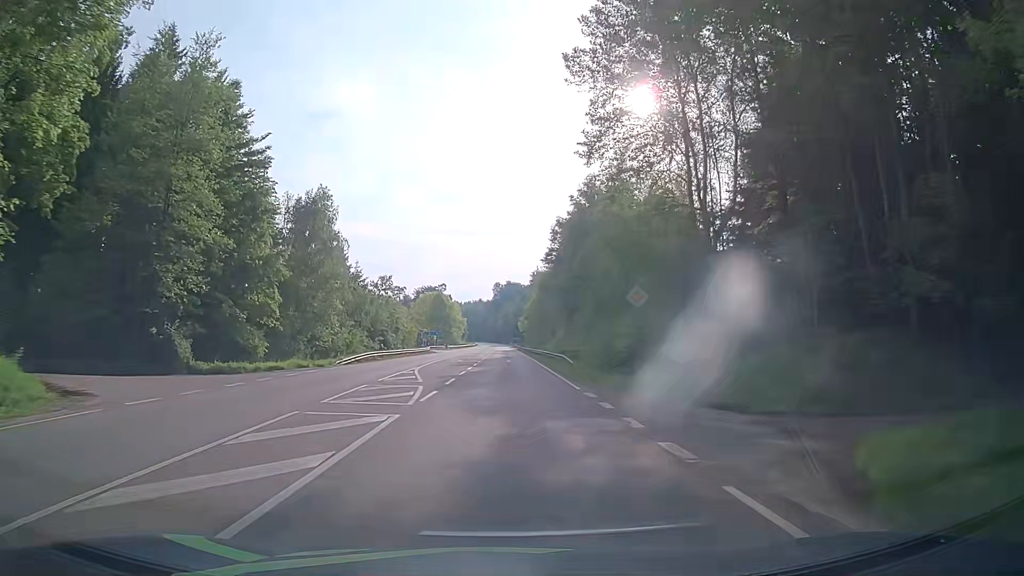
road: secondary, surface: asphalt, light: Day
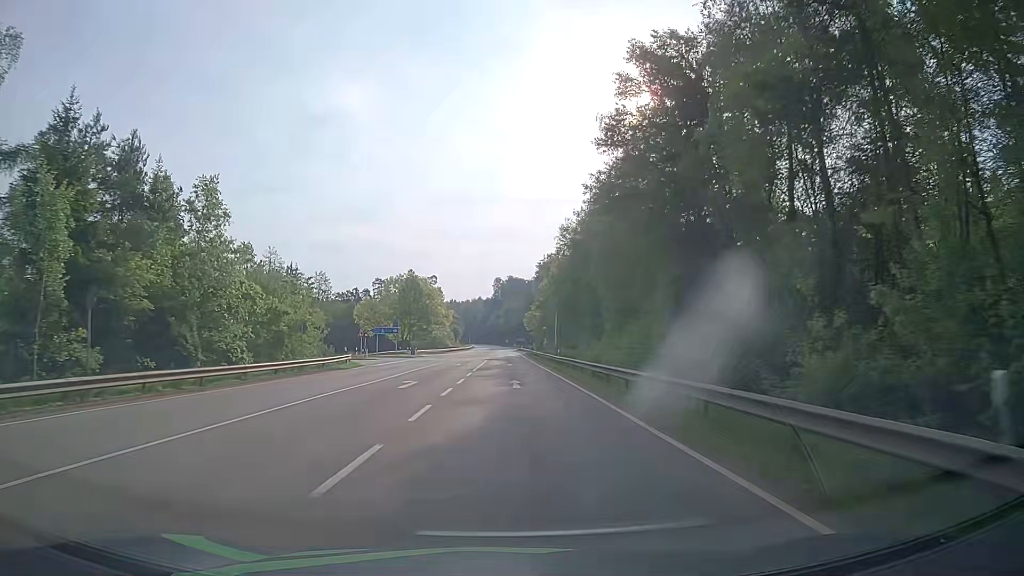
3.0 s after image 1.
(-0.3, +51.4) m; -1°
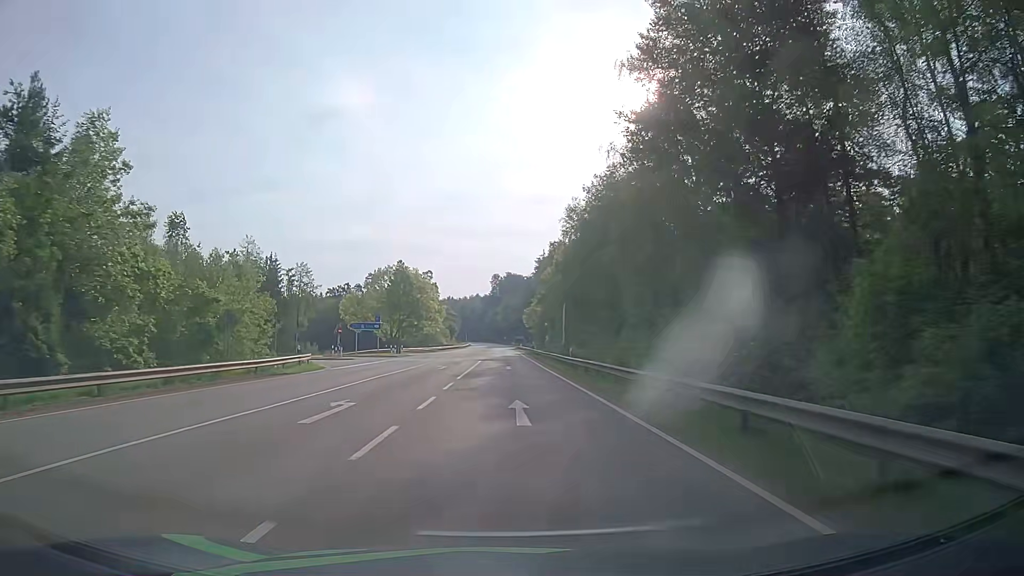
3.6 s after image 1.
(+0.1, +10.2) m; 0°
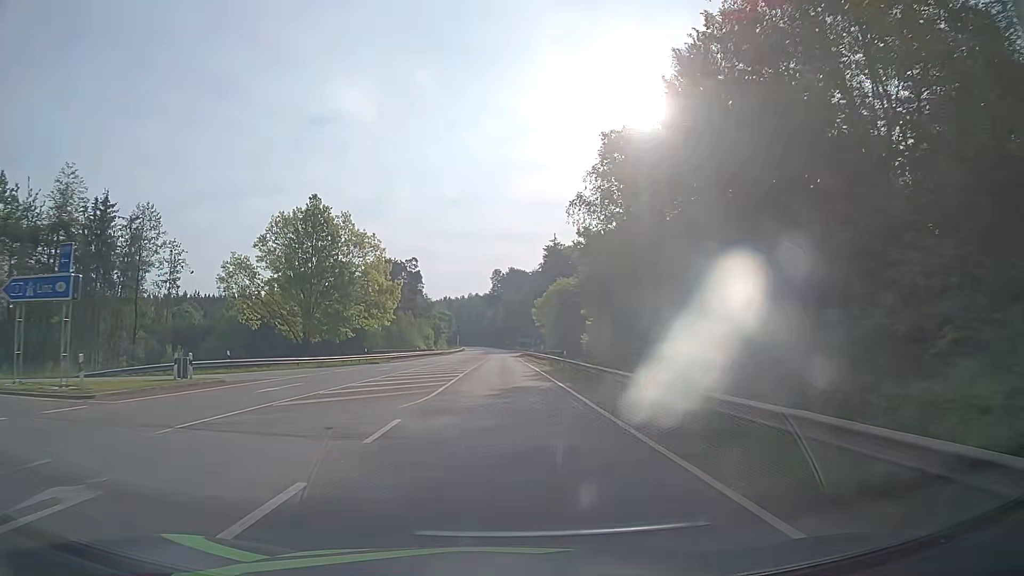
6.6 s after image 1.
(+0.7, +51.7) m; +1°
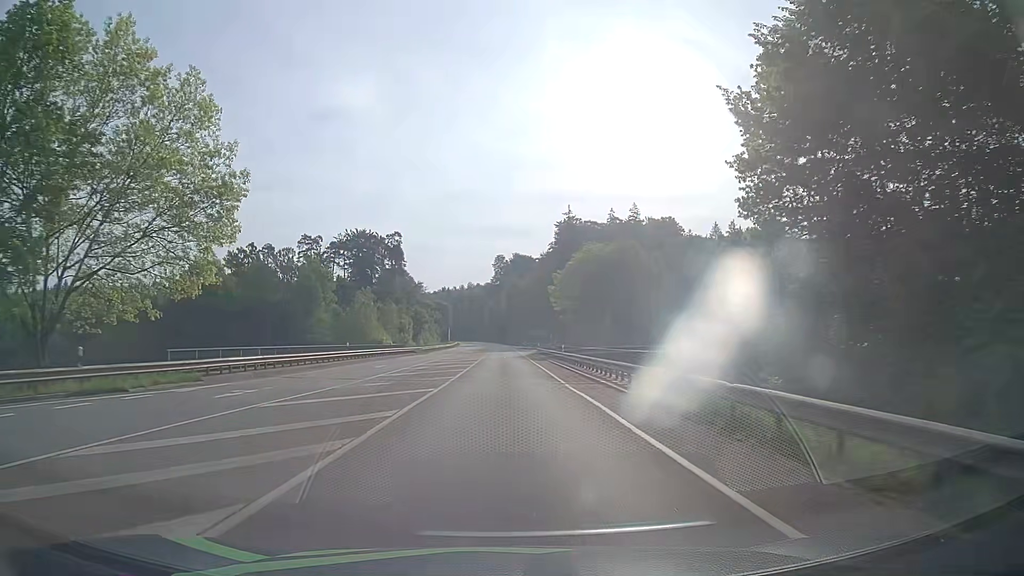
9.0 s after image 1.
(-0.4, +41.2) m; -1°
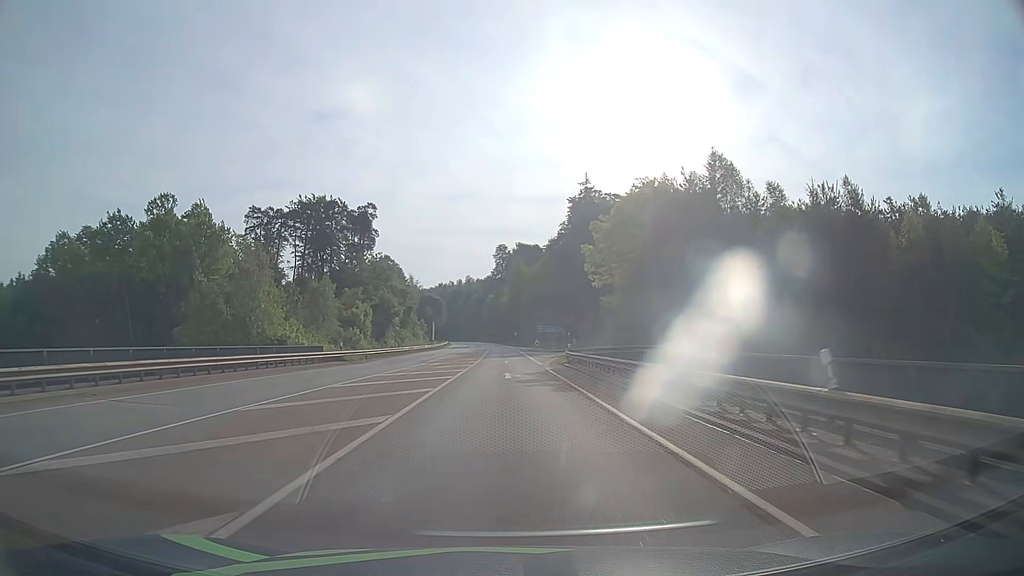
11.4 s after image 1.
(0.0, +37.4) m; 0°
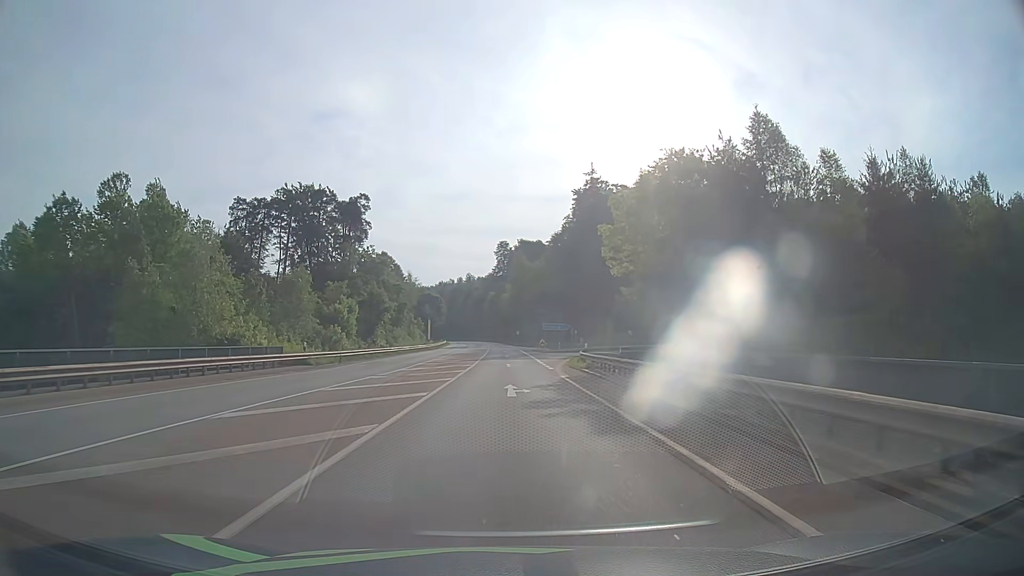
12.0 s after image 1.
(0.0, +8.7) m; 0°
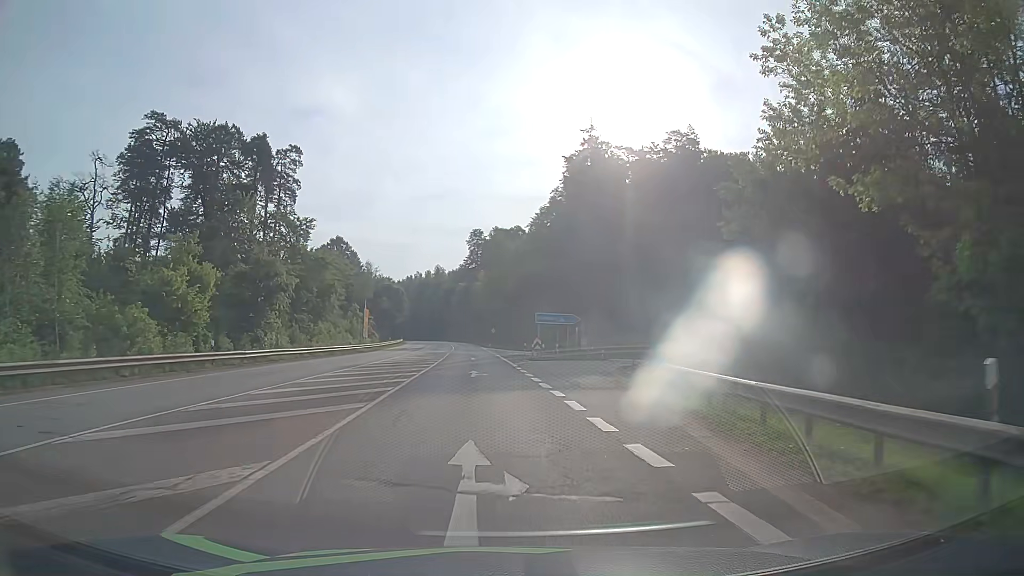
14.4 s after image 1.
(+0.1, +32.5) m; +2°
(0, +10) (+1, +20) (+2, +30) (+4, +40) (+9, +49) (+15, +56) (+24, +61) (+34, +63) (+43, +65) (+53, +66) m
